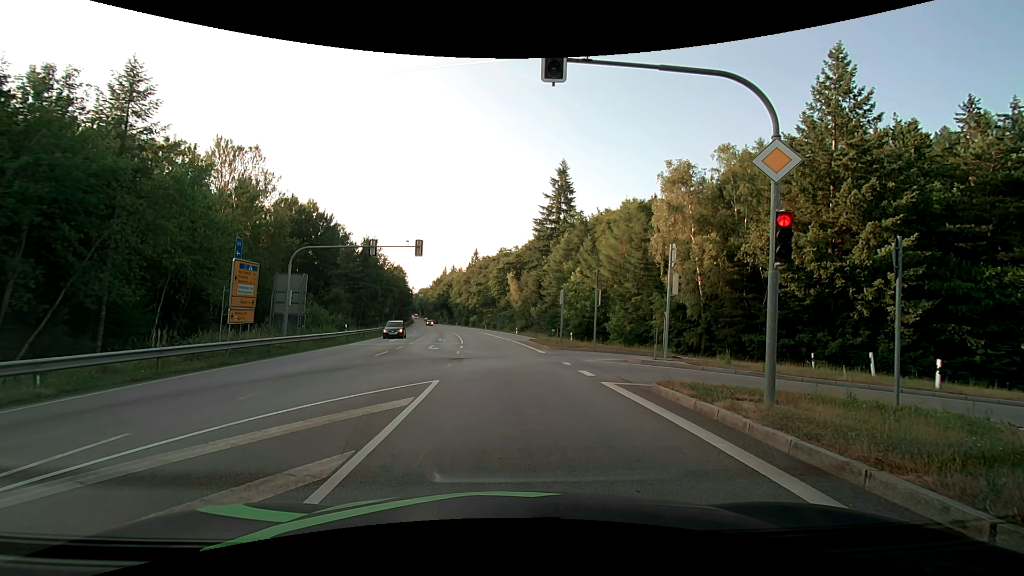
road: secondary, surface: asphalt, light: Day
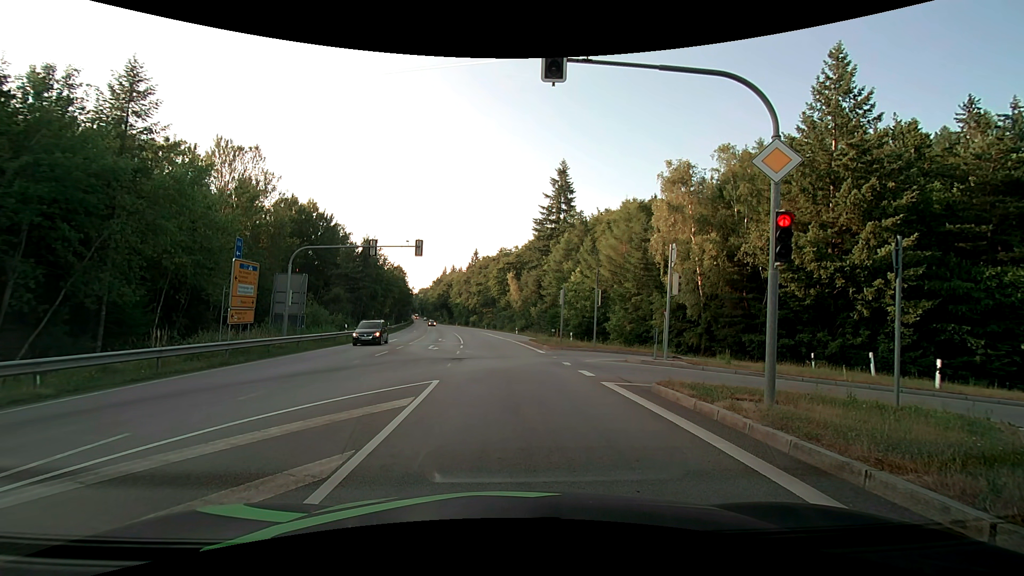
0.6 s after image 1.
(0.0, 0.0) m; 0°
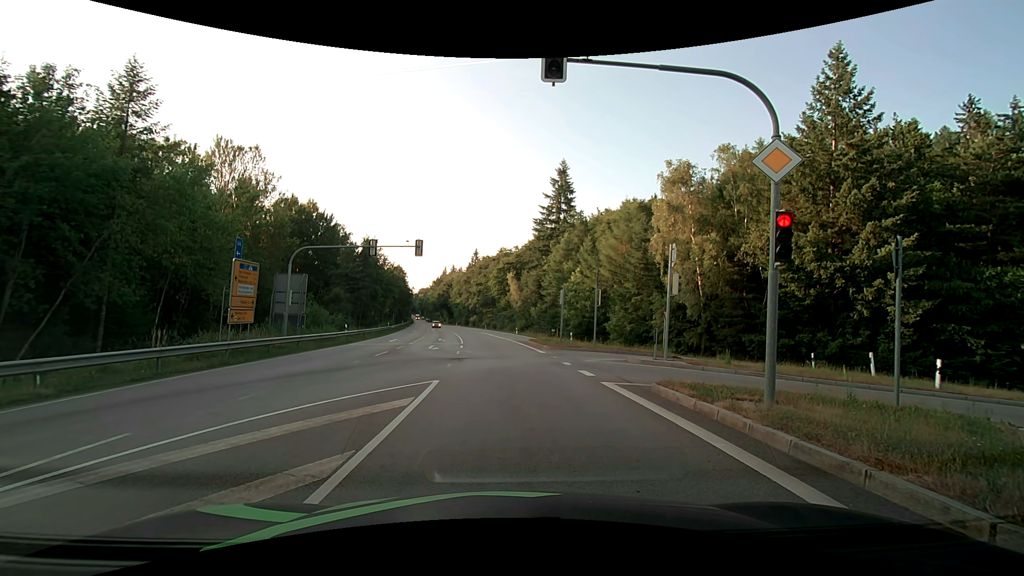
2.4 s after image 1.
(0.0, 0.0) m; 0°
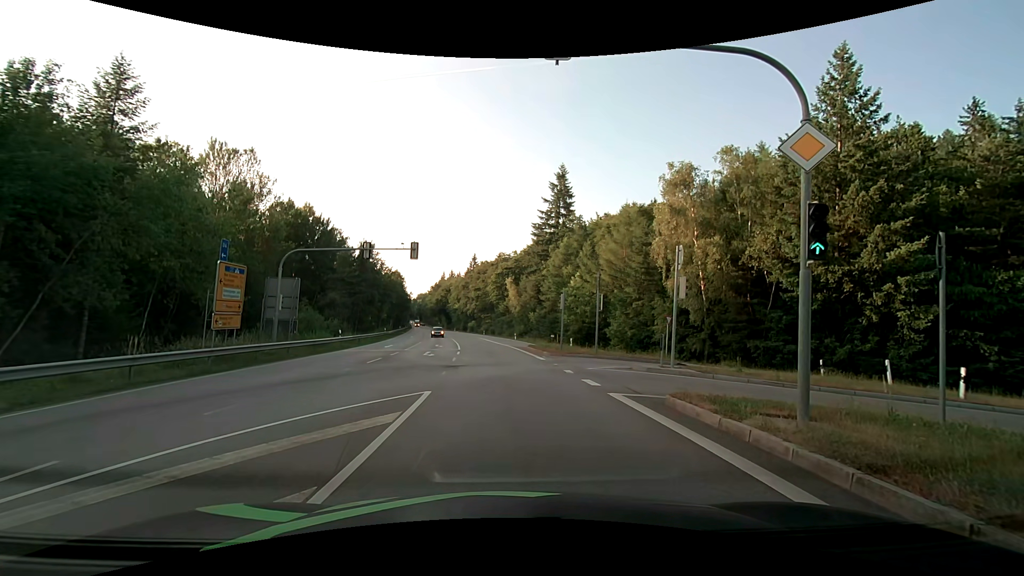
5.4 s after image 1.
(0.0, +1.1) m; 0°
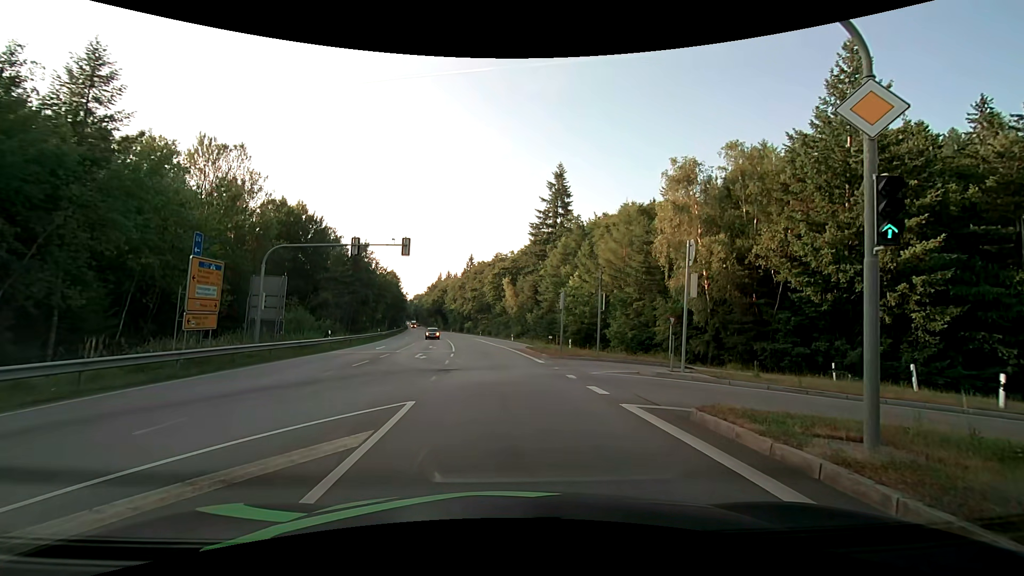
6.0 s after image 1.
(0.0, +1.6) m; 0°
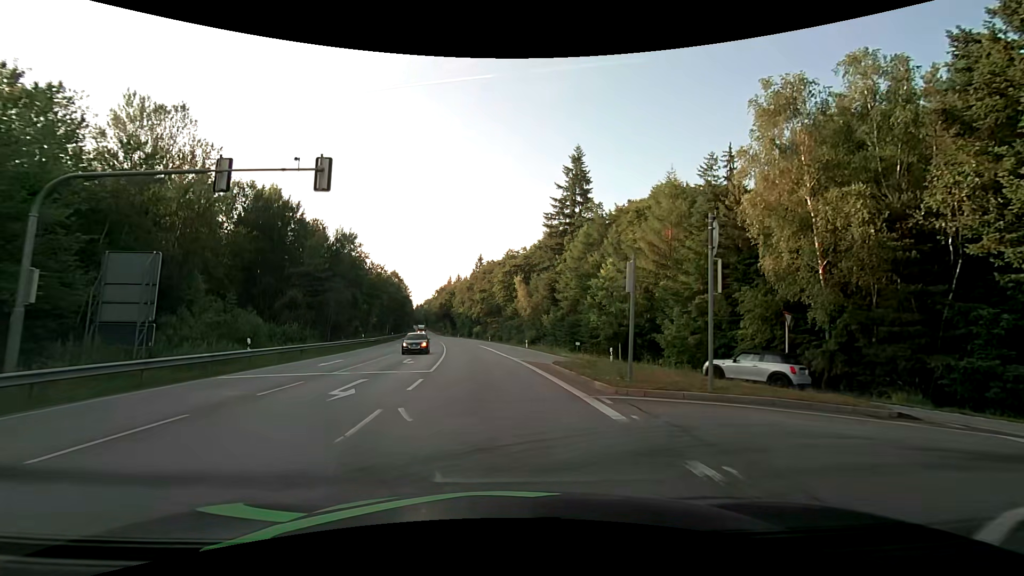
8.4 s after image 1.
(+0.1, +13.6) m; 0°
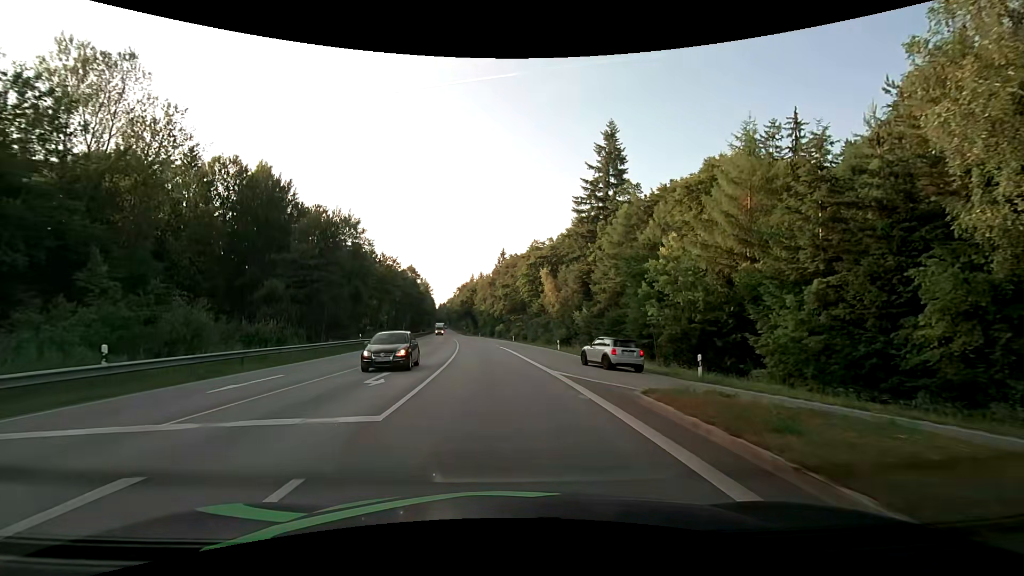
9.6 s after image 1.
(-0.3, +10.6) m; -3°
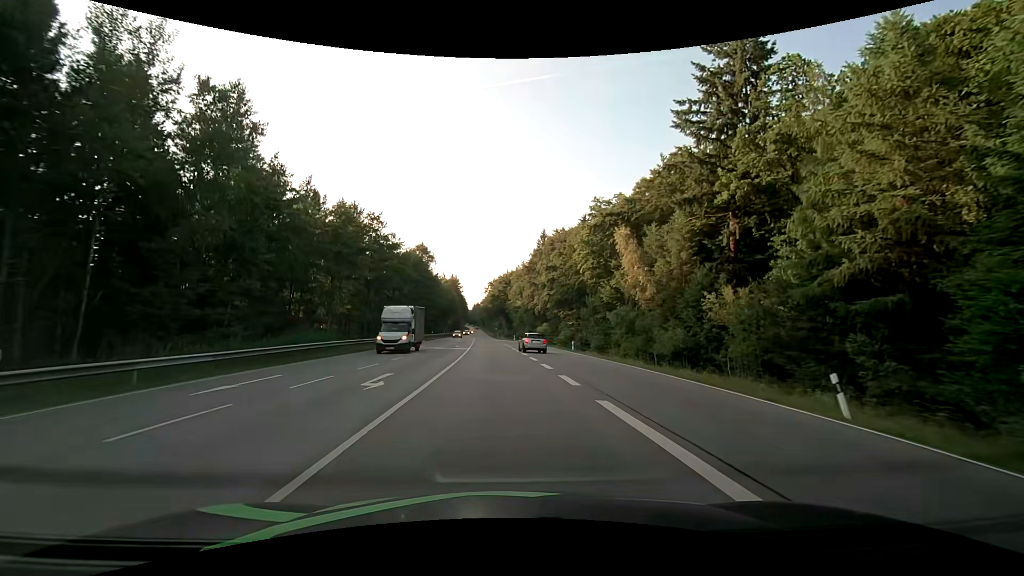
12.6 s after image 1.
(-1.6, +36.8) m; -4°
(0, +10) (0, +20) (0, +30) (-1, +40) (-1, +50) (-2, +60) (-2, +70) (-3, +80) (-3, +90) (-4, +100) m
